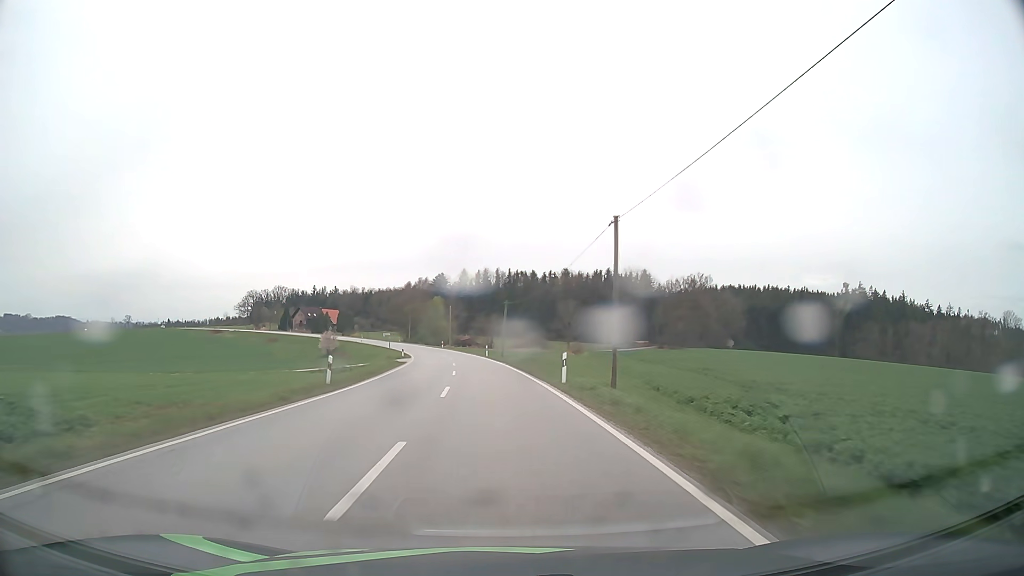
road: secondary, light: Day
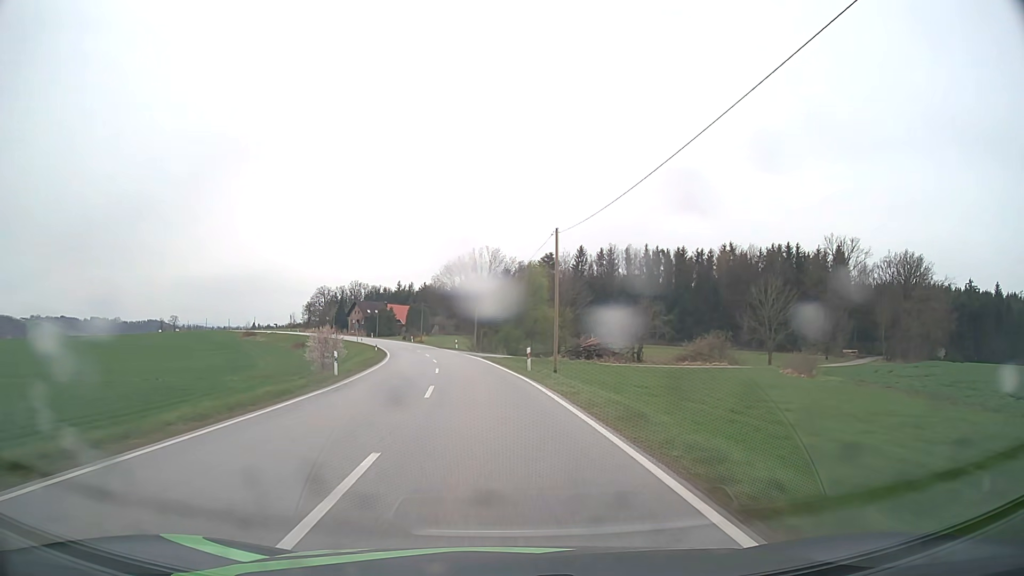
(-5.5, +72.8) m; -9°
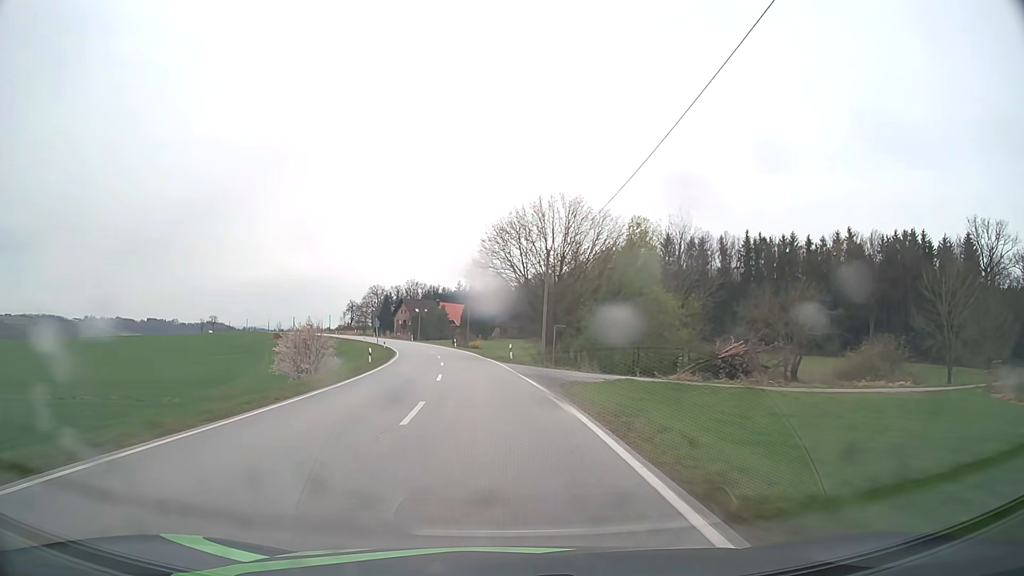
(-1.4, +29.4) m; -5°
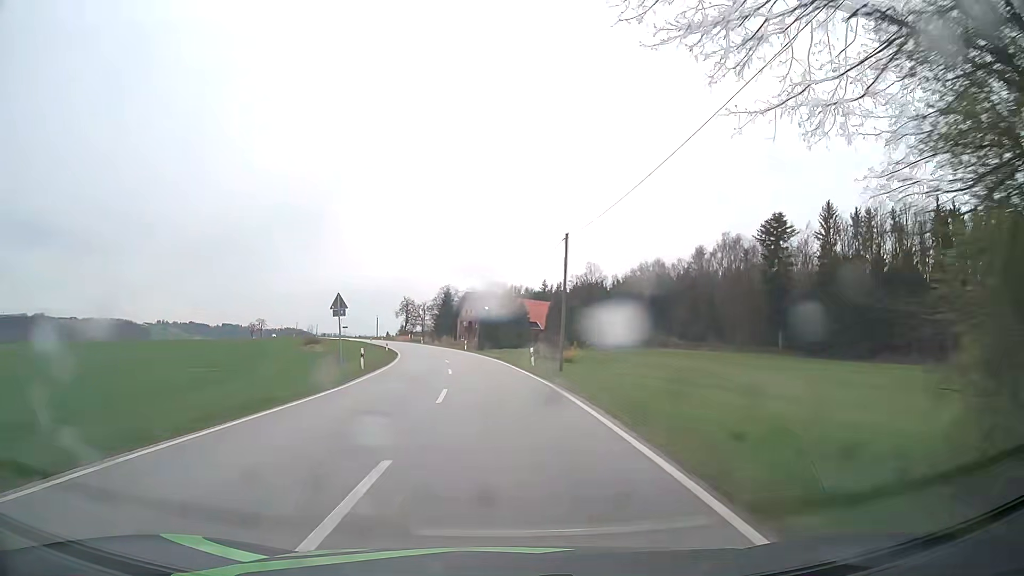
(-3.0, +44.1) m; -7°
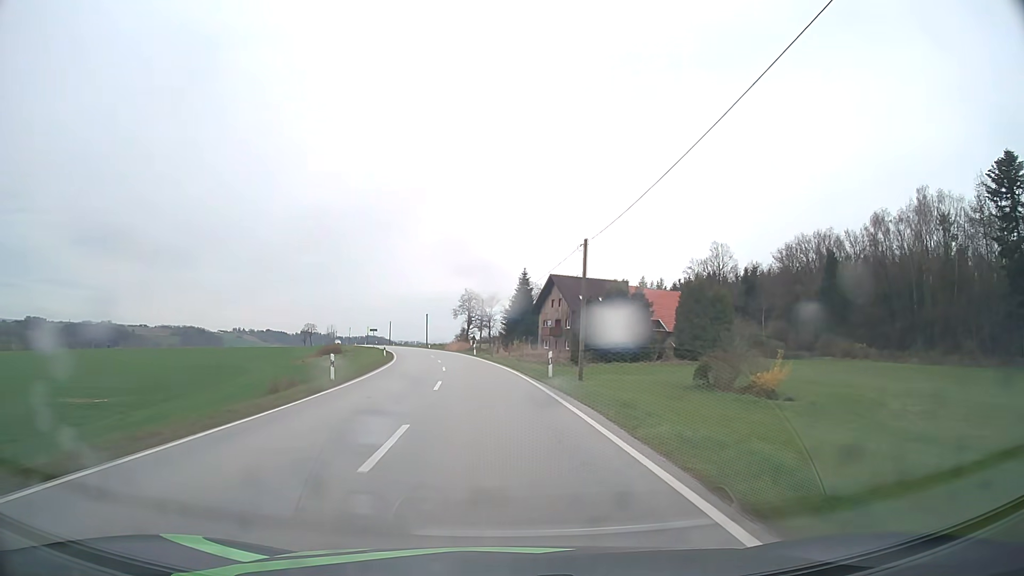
(-2.6, +44.1) m; -7°
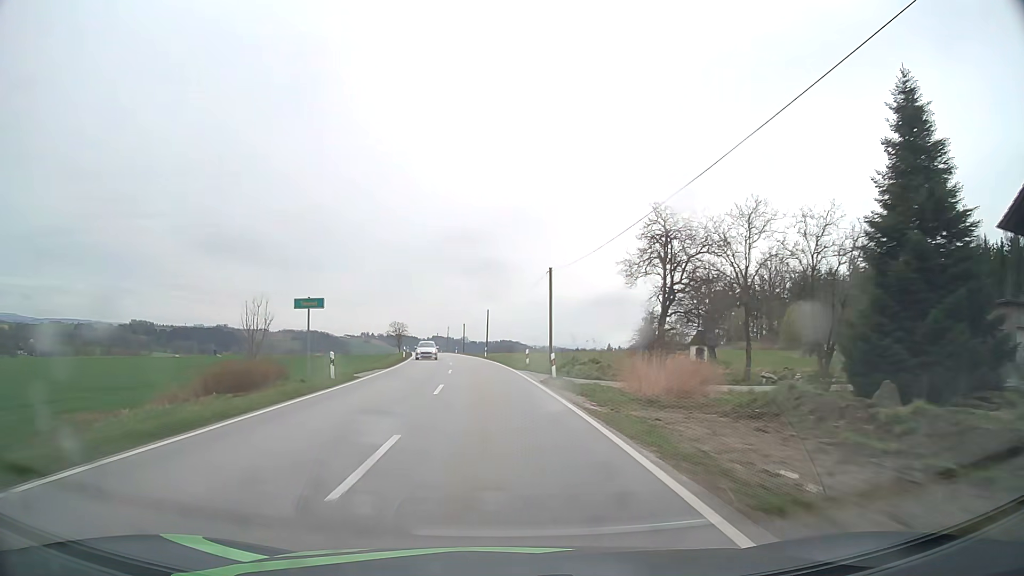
(-7.8, +73.2) m; -11°
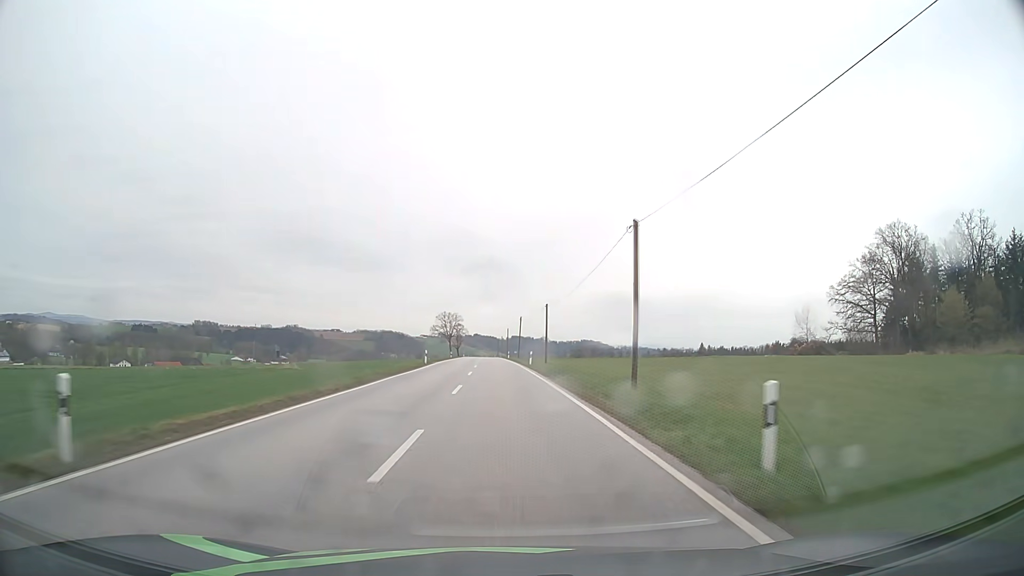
(-4.0, +59.0) m; -7°
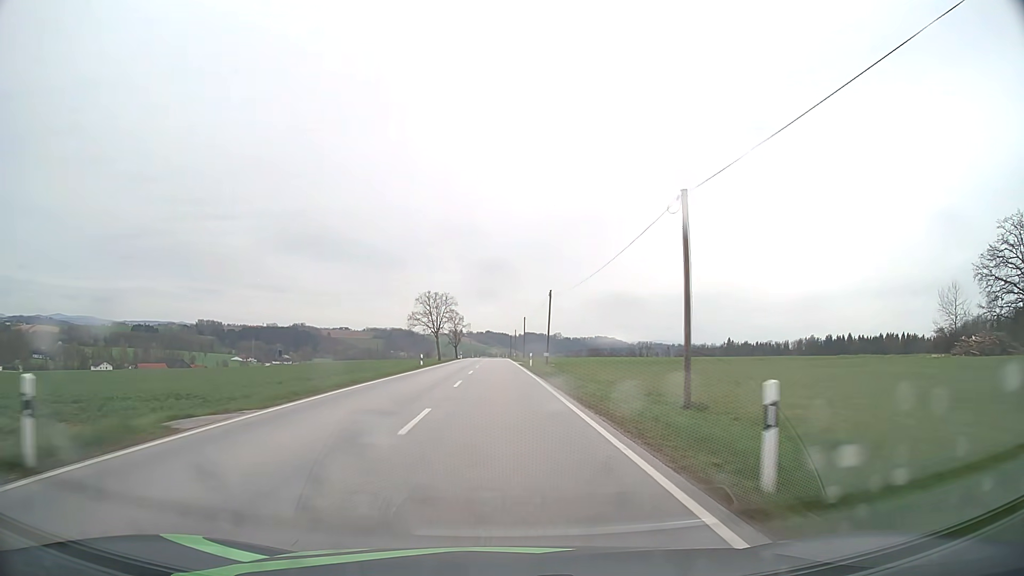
(-0.5, +44.8) m; -1°
(0, +10) (0, +20) (0, +30) (0, +40) (0, +50) (-1, +60) (-1, +70) (-1, +80) (-1, +90) (-1, +100) m
